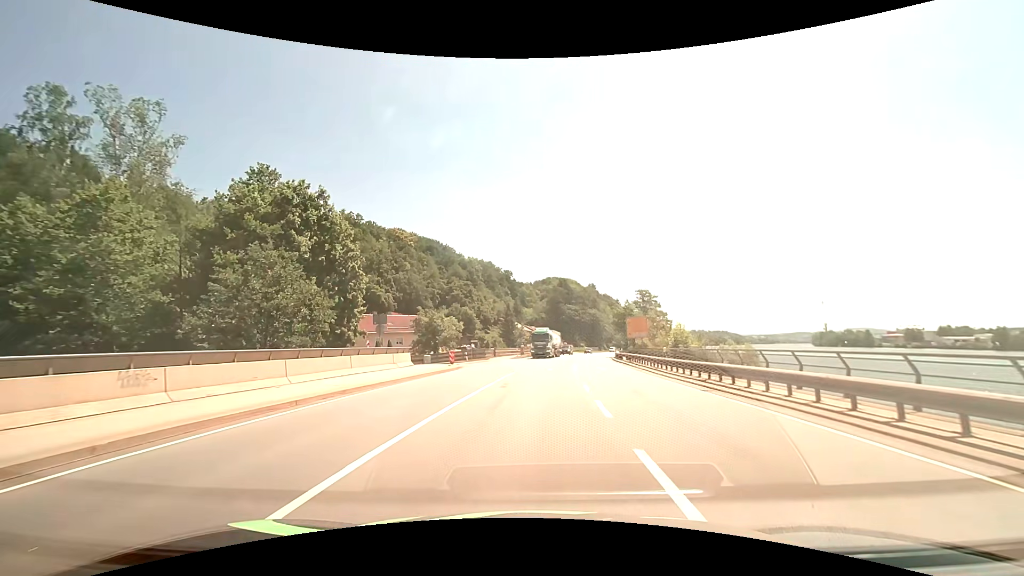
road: primary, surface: asphalt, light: Day
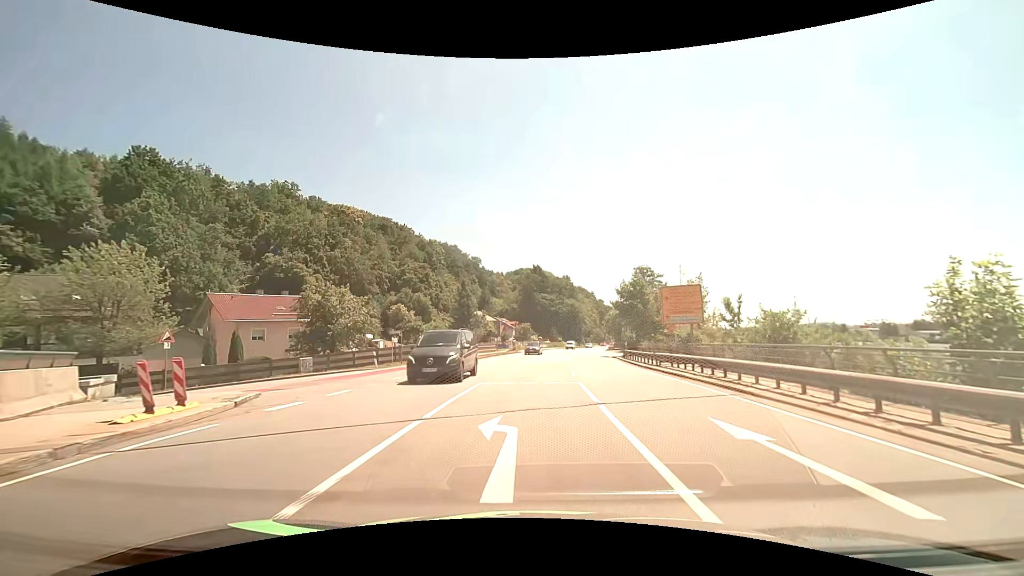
(+0.8, +24.8) m; +3°
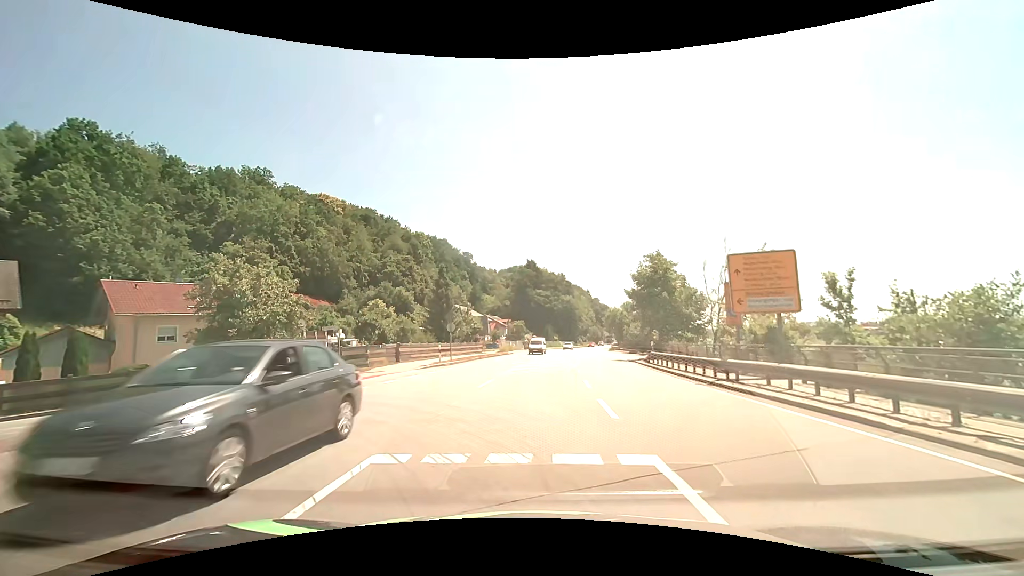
(+0.2, +10.6) m; 0°
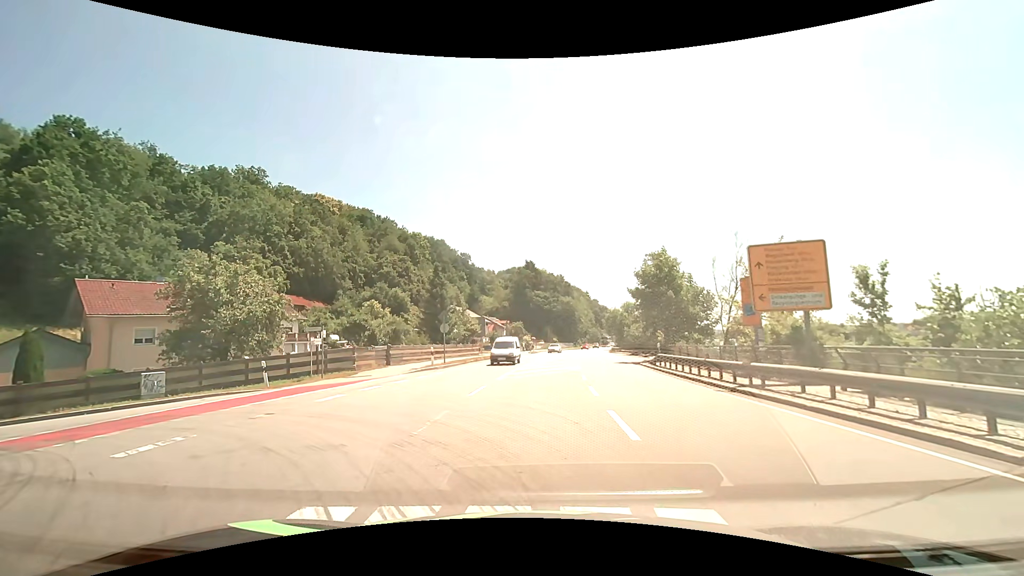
(0.0, +1.8) m; 0°
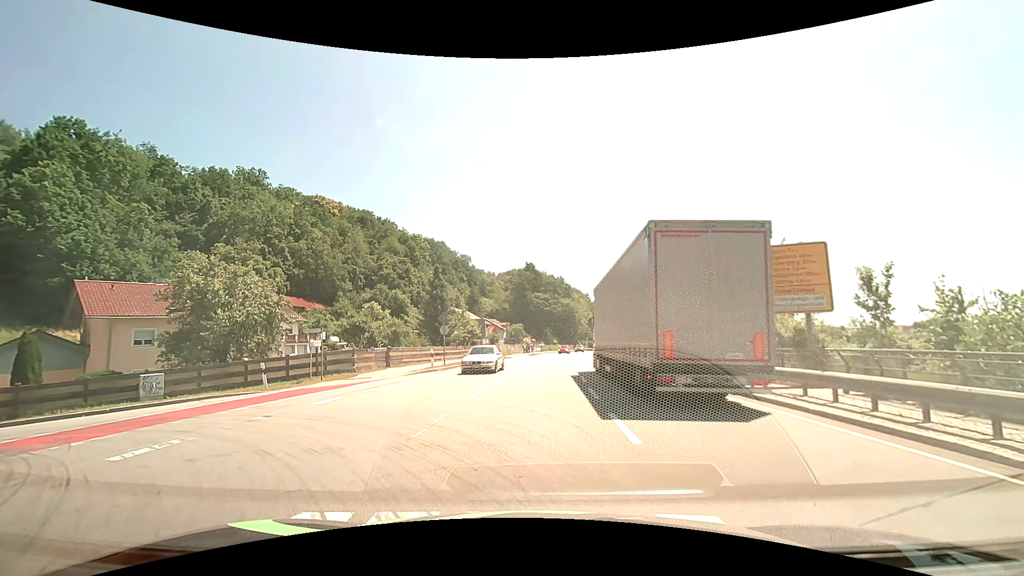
(0.0, +0.2) m; 0°
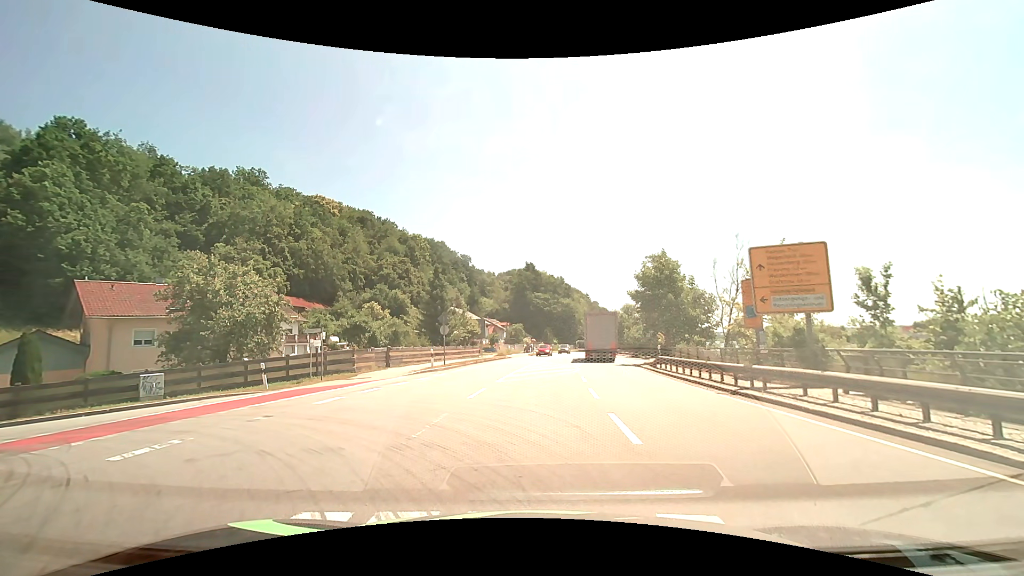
(0.0, 0.0) m; 0°
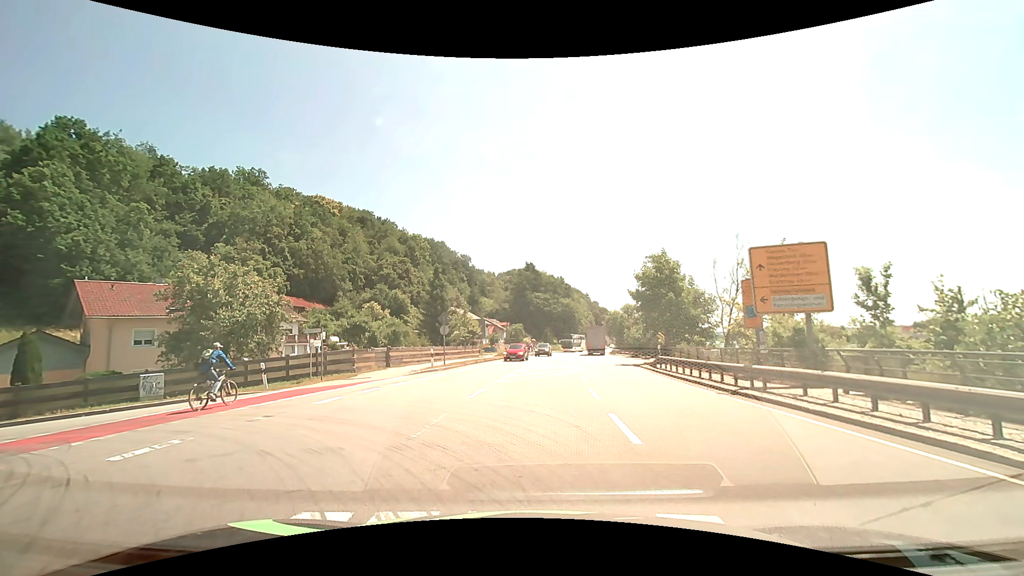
(0.0, 0.0) m; 0°
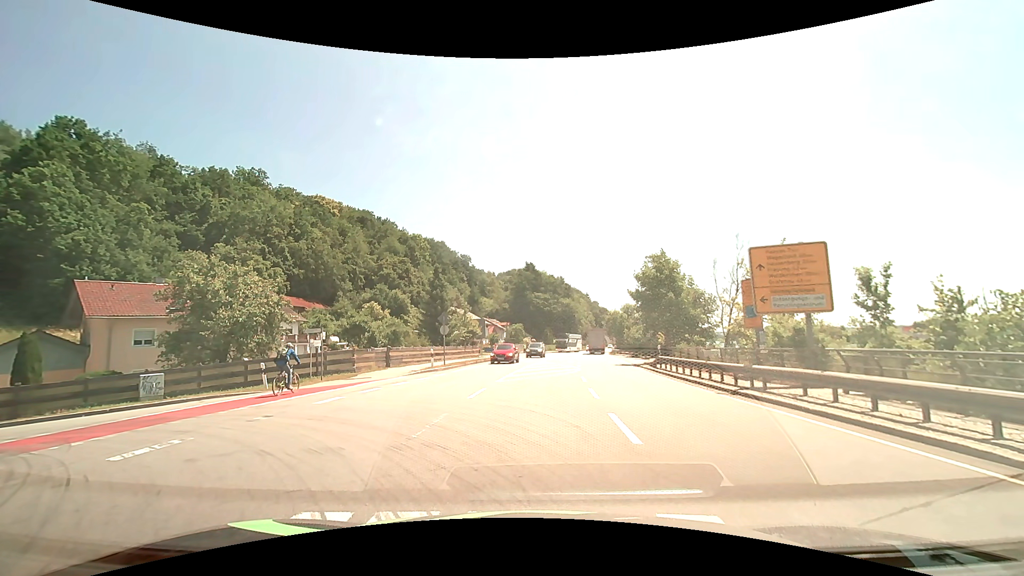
(0.0, 0.0) m; 0°
(-1, +10) (-8, +16) (-17, +14) (-26, +9) (-33, +2) (-41, -4) (-49, -10) (-57, -17) (-64, -23) (-72, -29) m
